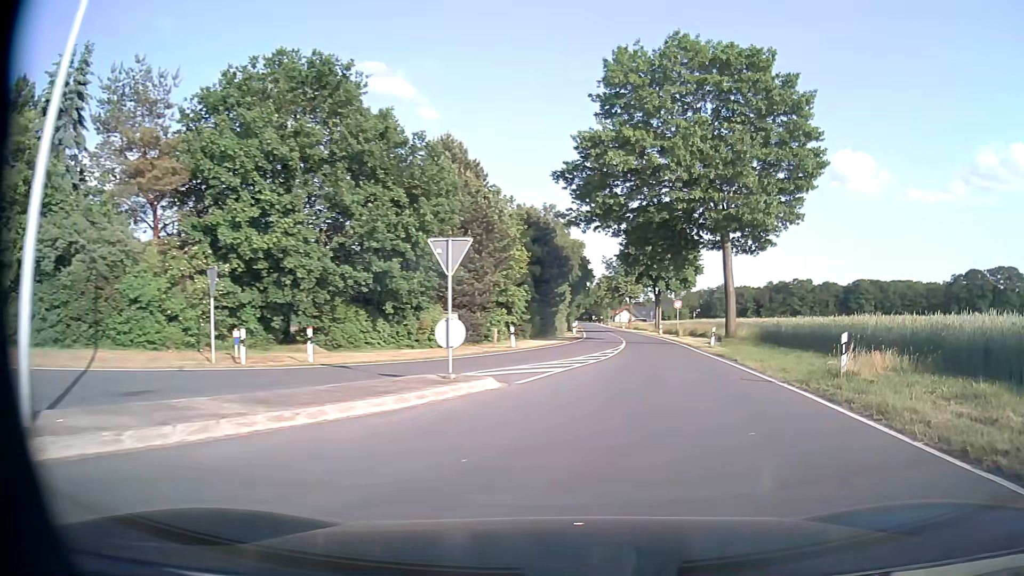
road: tertiary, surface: asphalt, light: Day
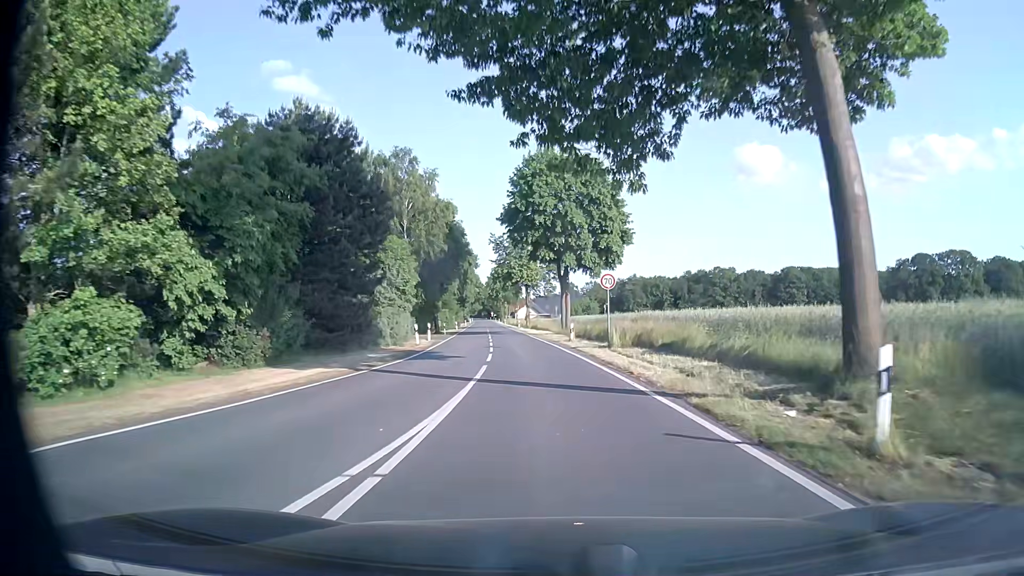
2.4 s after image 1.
(+3.8, +27.9) m; +8°
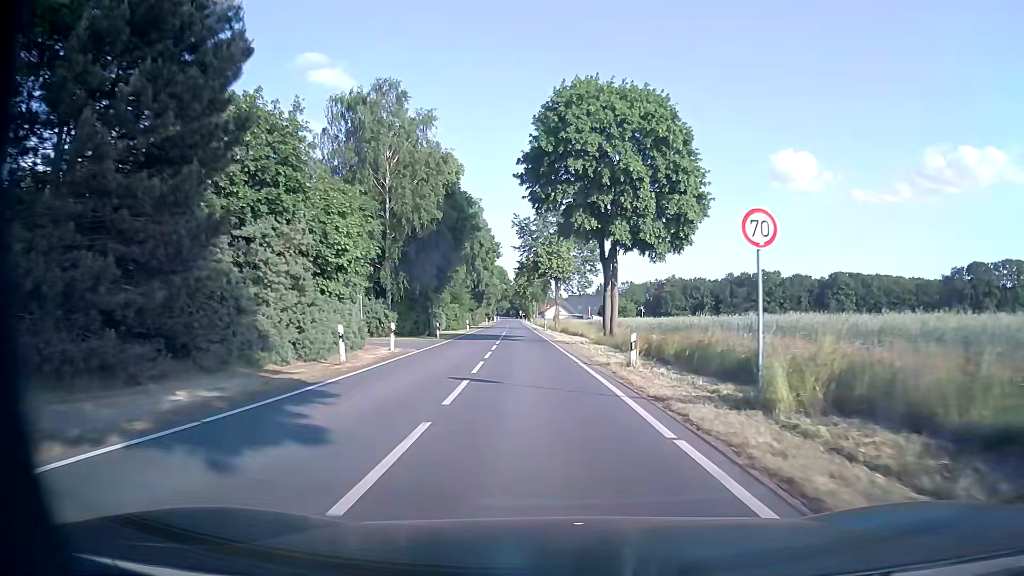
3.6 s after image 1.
(-0.4, +16.8) m; -3°
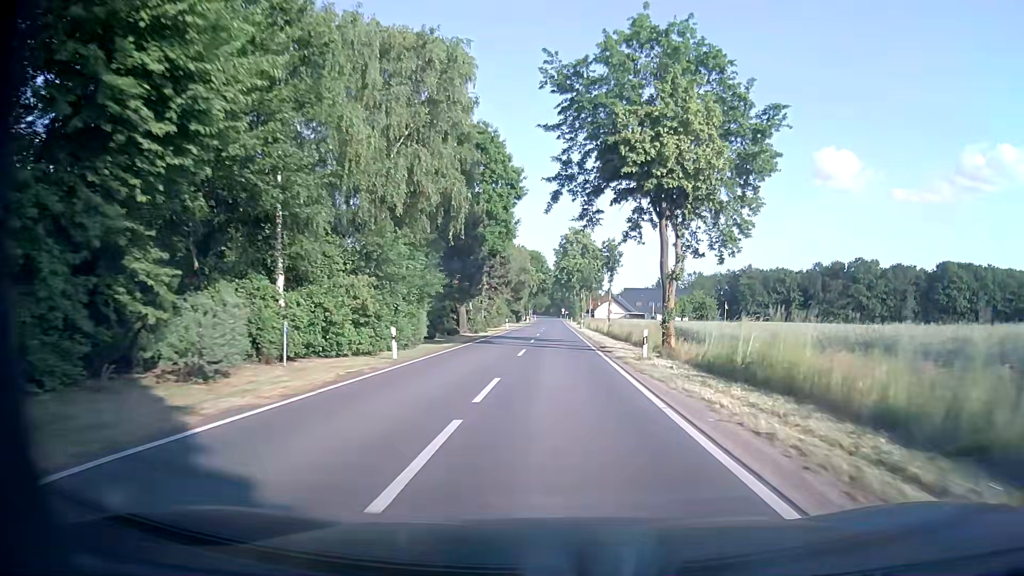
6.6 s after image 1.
(-2.3, +47.3) m; -4°
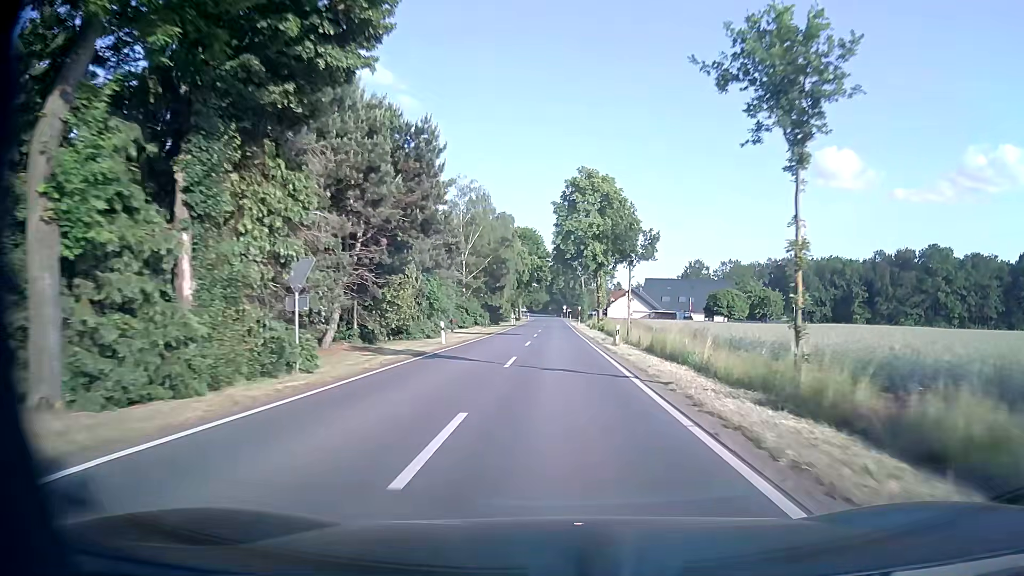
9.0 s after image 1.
(+0.2, +41.5) m; 0°
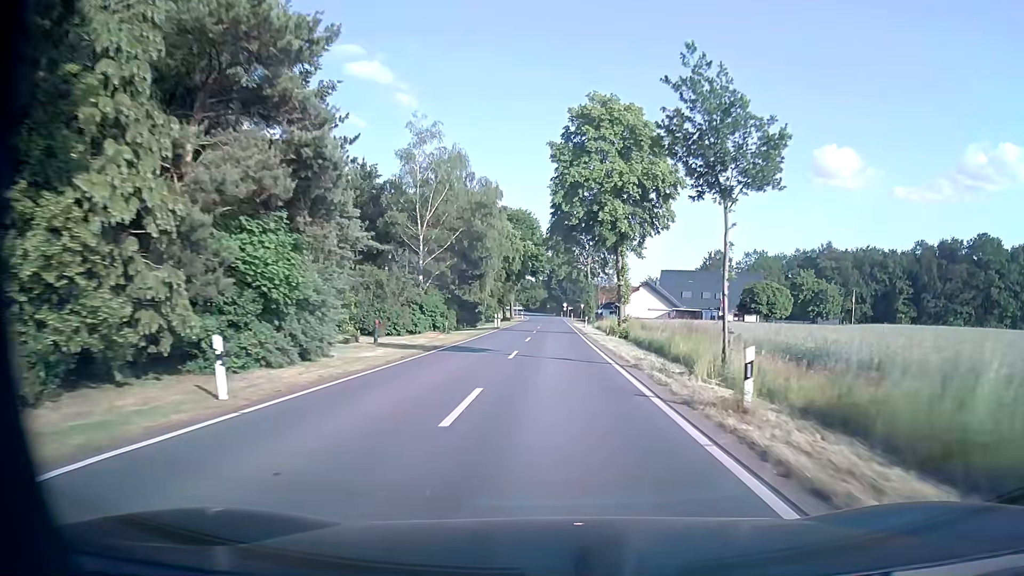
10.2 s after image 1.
(0.0, +21.0) m; 0°
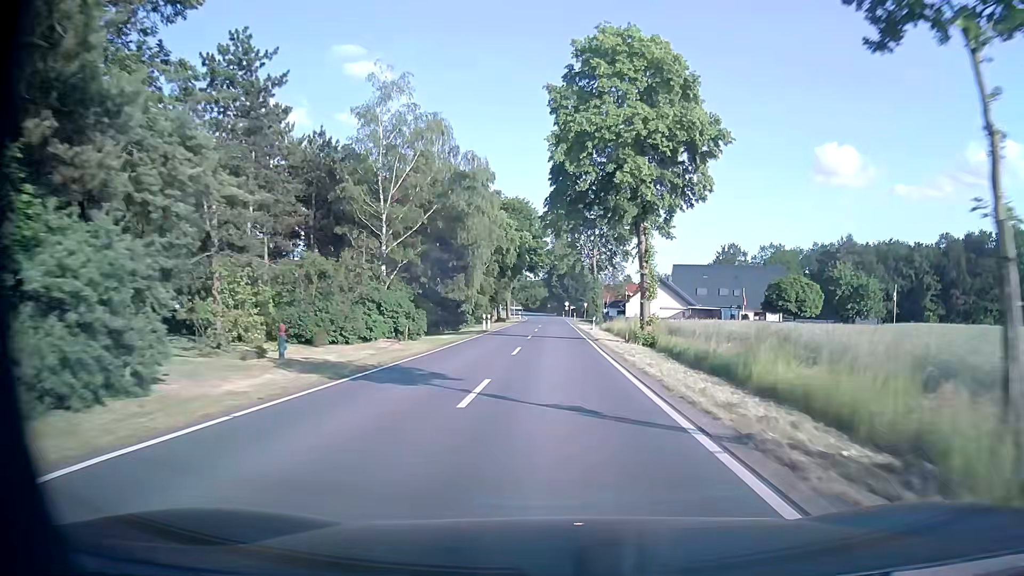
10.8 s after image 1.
(0.0, +10.3) m; 0°
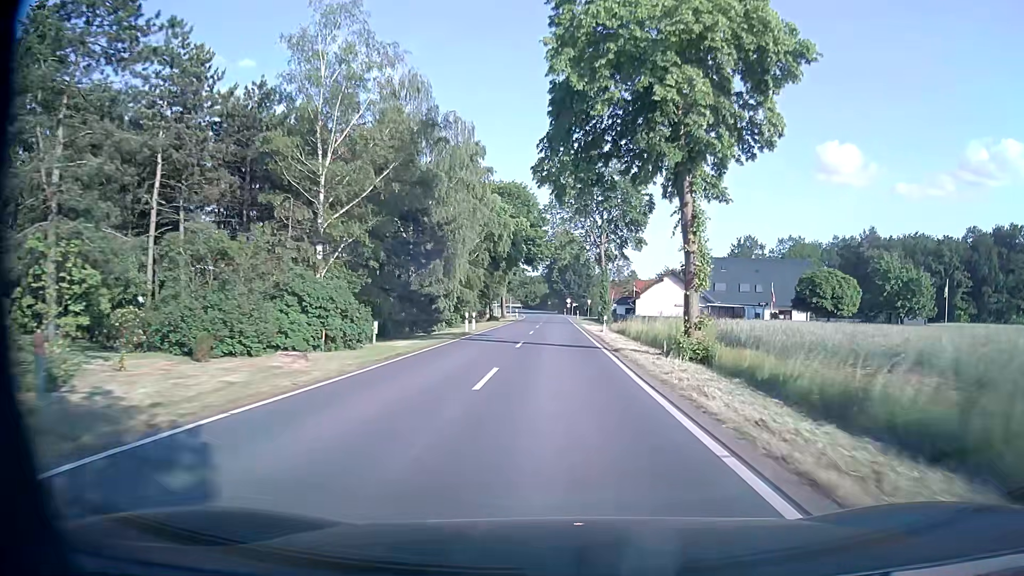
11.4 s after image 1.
(0.0, +10.1) m; 0°
(0, +10) (0, +20) (0, +30) (0, +40) (0, +50) (0, +60) (0, +70) (0, +80) (0, +90) (-1, +100) m
